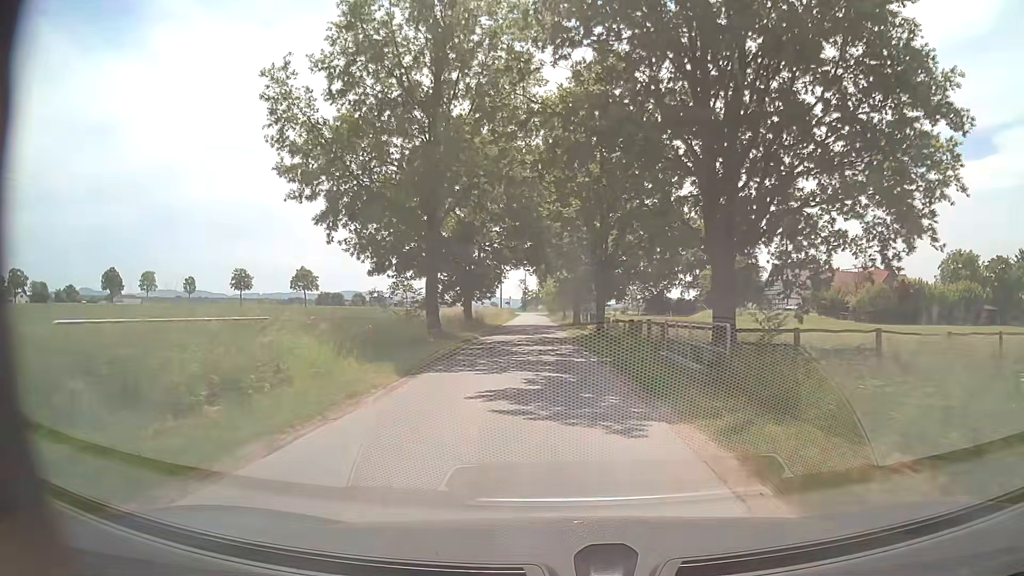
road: unclassified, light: Day
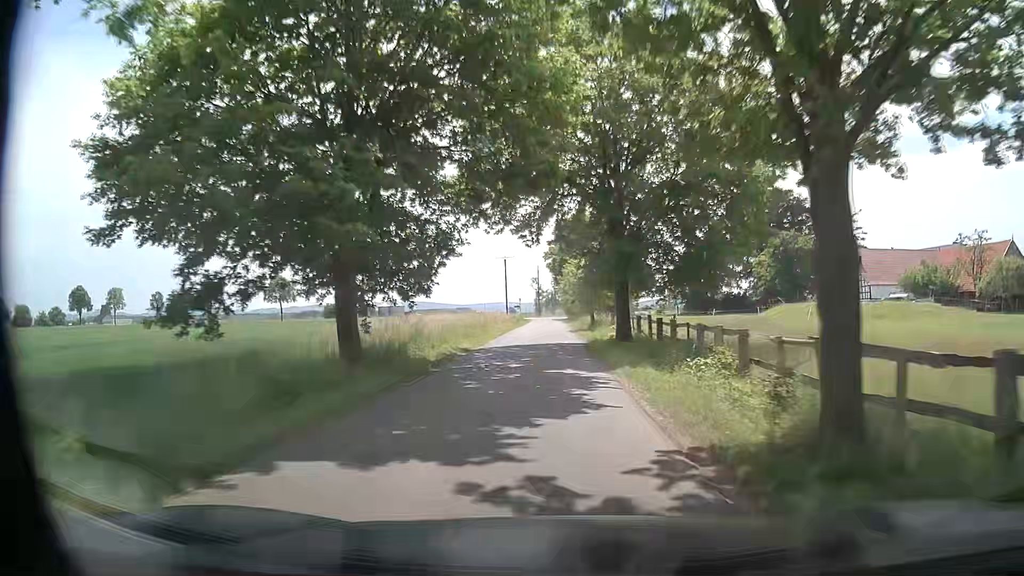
(-0.3, +27.3) m; -1°
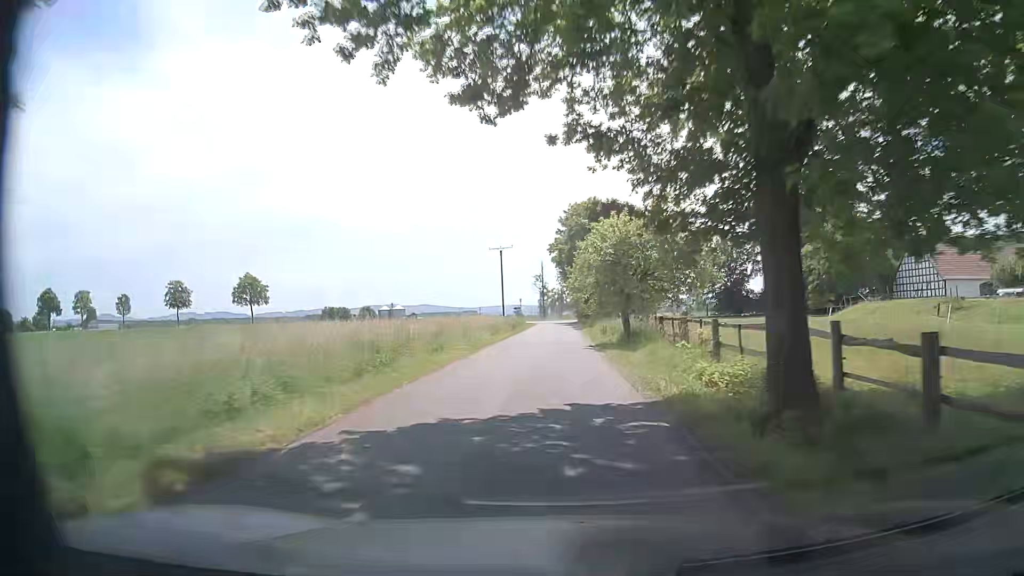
(-0.2, +18.8) m; -1°
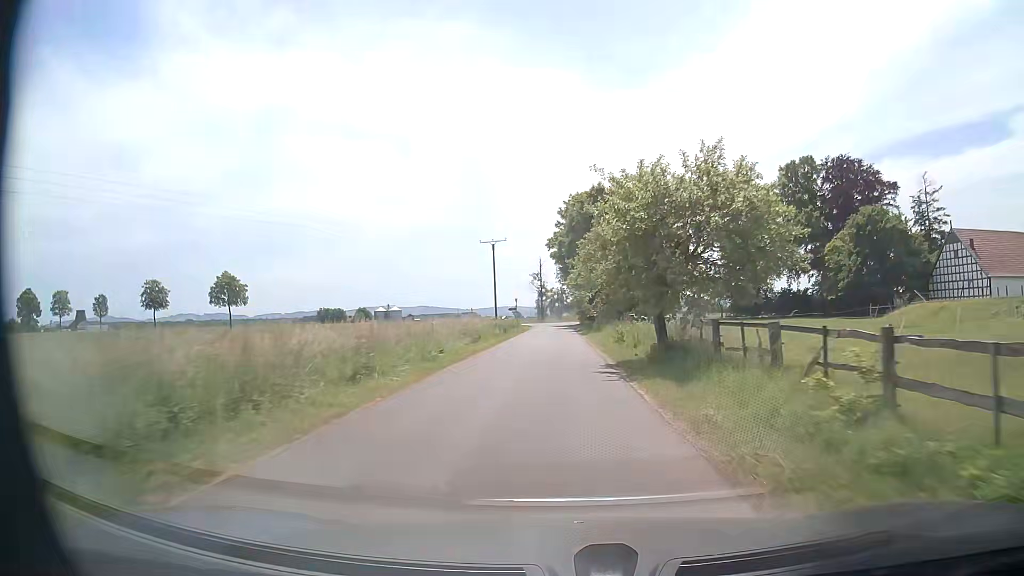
(-0.1, +9.6) m; -1°
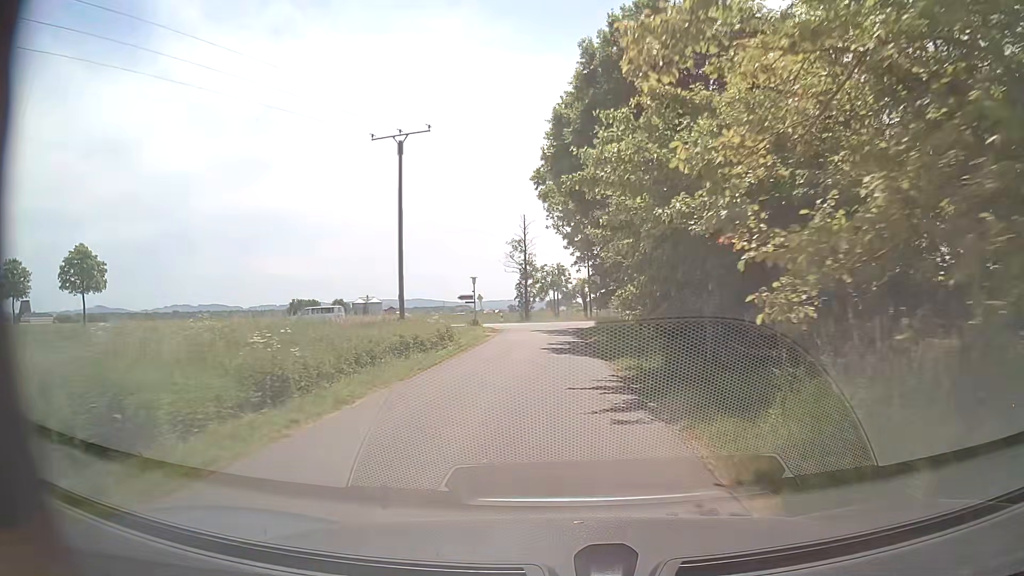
(+0.7, +43.2) m; +1°
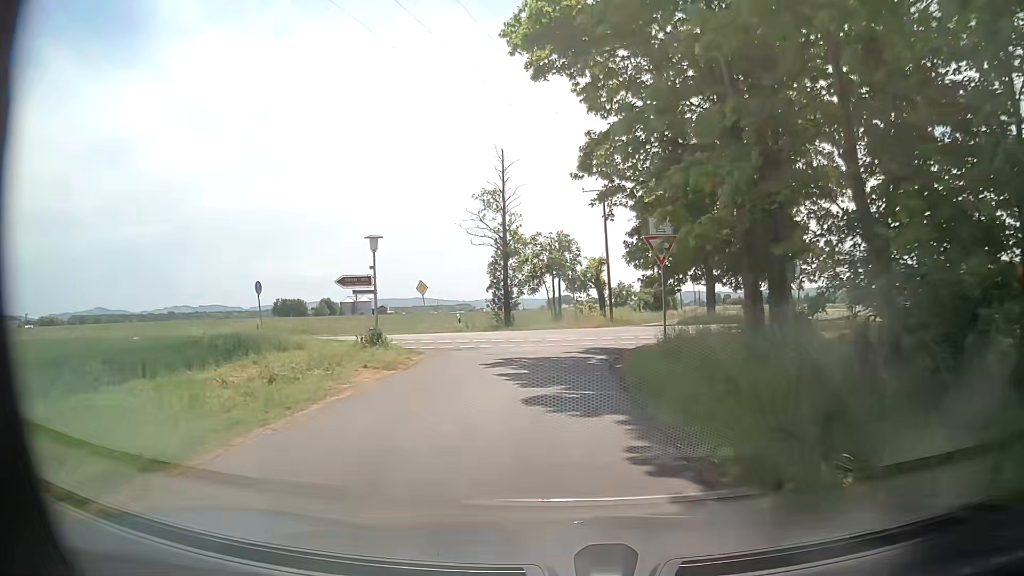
(-0.1, +27.0) m; -1°
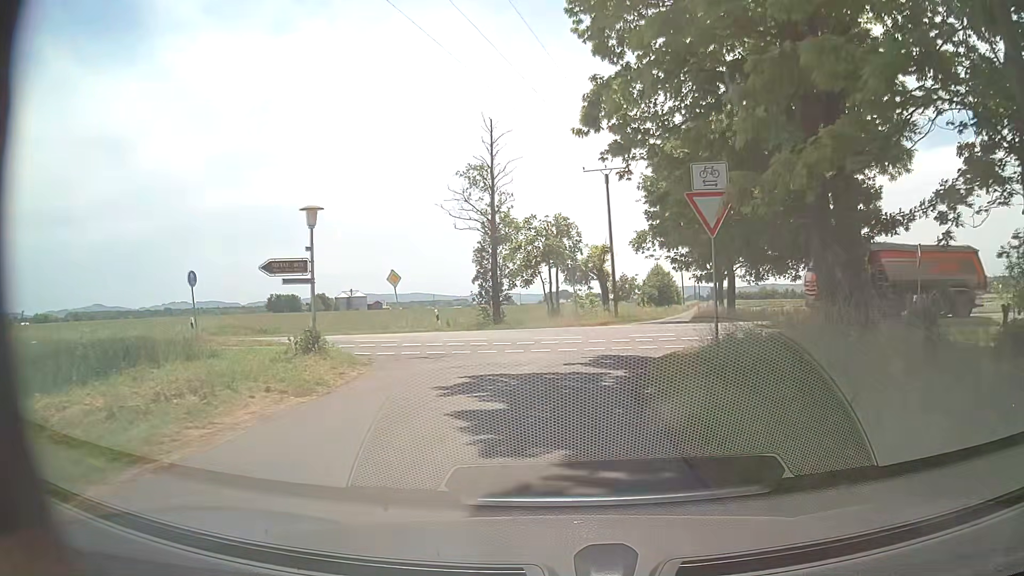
(+0.1, +5.5) m; +1°
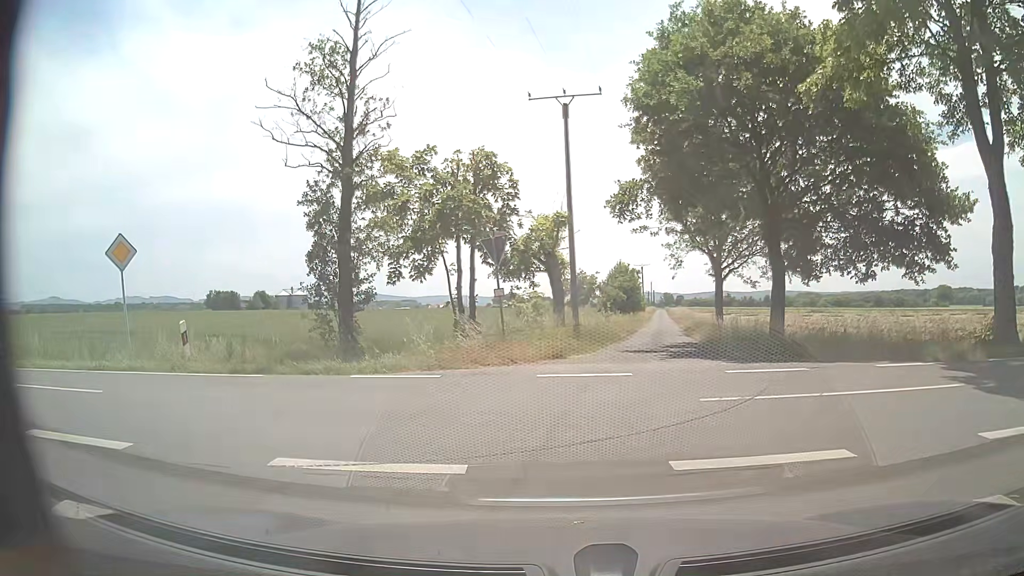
(+0.9, +16.0) m; +3°
(-4, +9) (-13, +12) (-23, +12) (-33, +13) (-43, +13) (-53, +14) (-63, +14) (-73, +15) (-83, +16) (-93, +18) m
